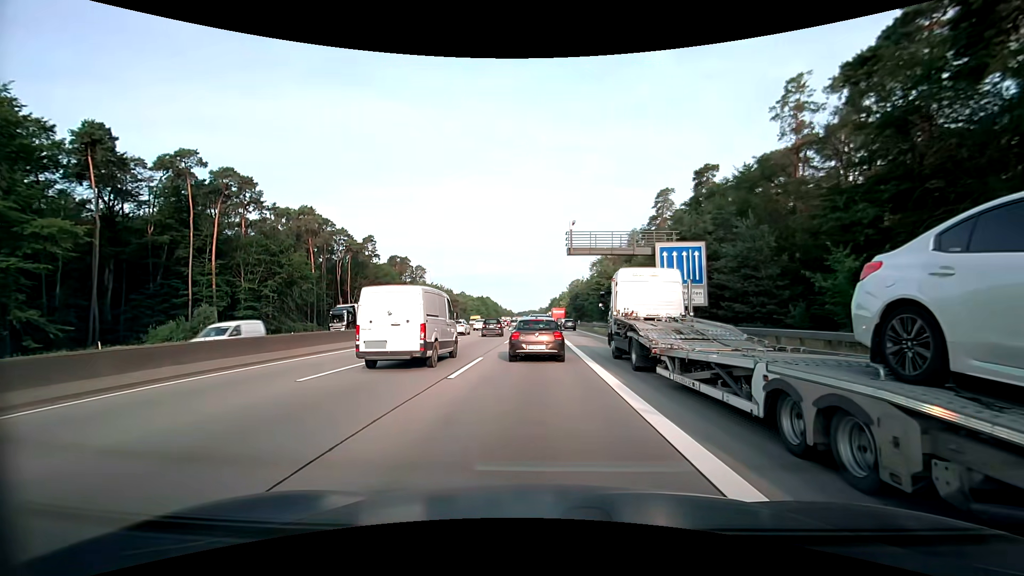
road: motorway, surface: asphalt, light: Day
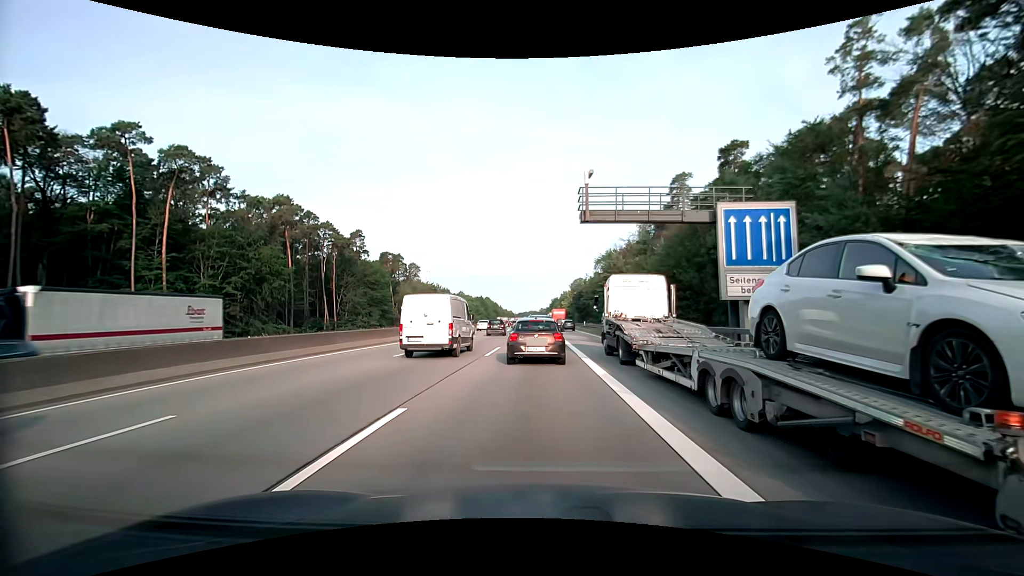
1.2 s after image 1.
(0.0, +10.1) m; 0°
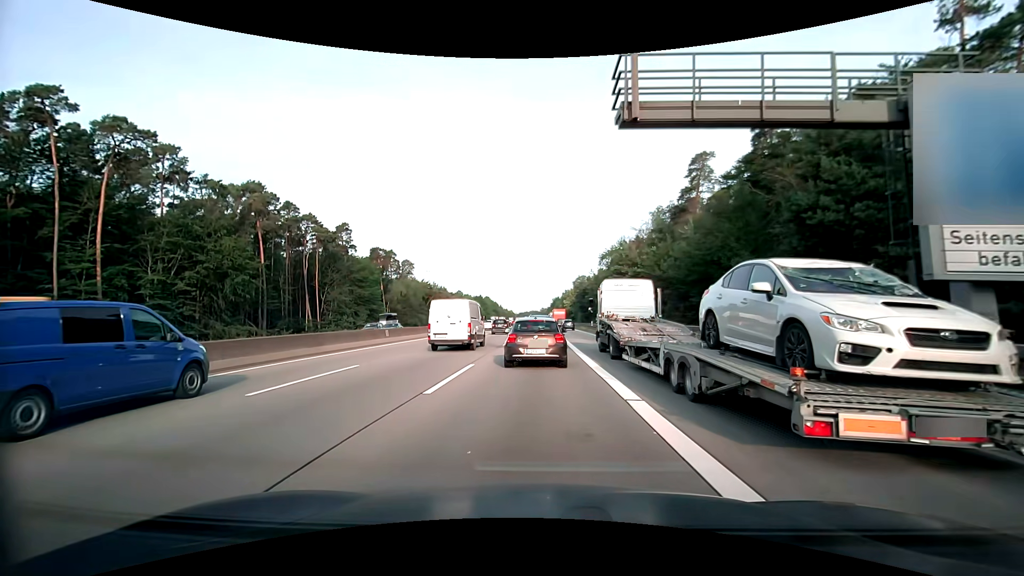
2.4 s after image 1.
(0.0, +10.0) m; 0°
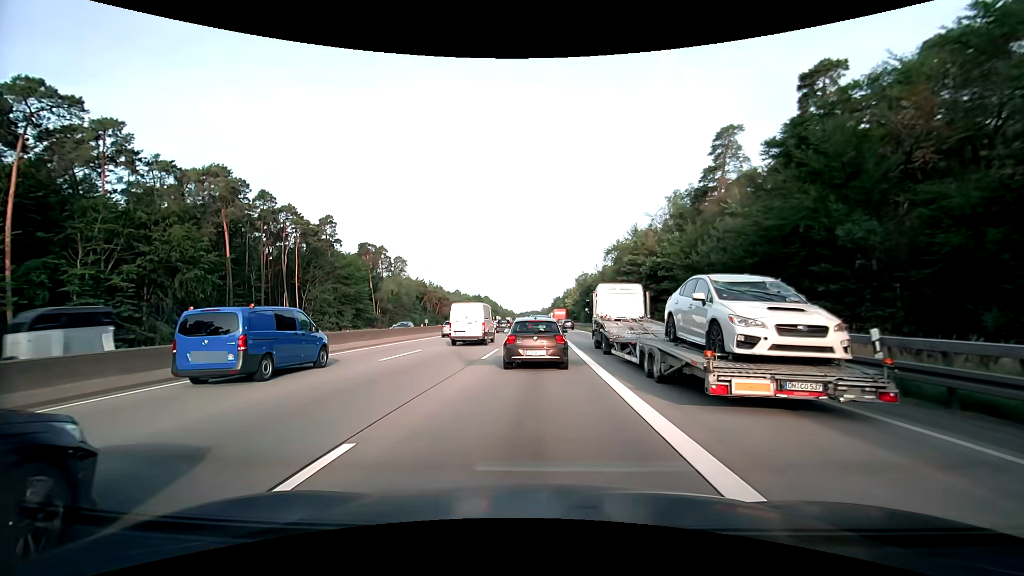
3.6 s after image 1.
(0.0, +9.8) m; -1°
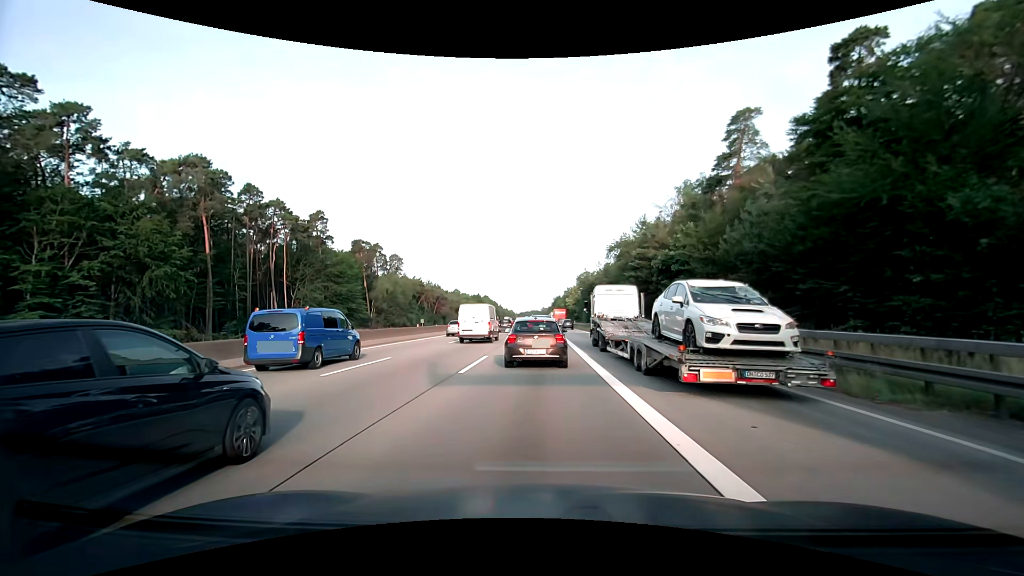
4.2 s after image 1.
(+0.1, +4.8) m; 0°
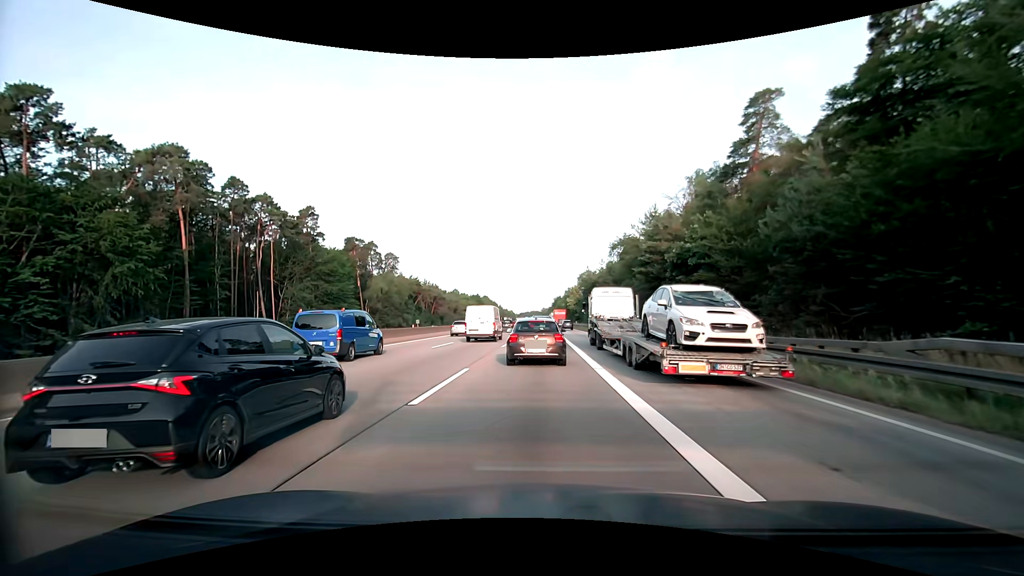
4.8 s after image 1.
(0.0, +4.9) m; 0°
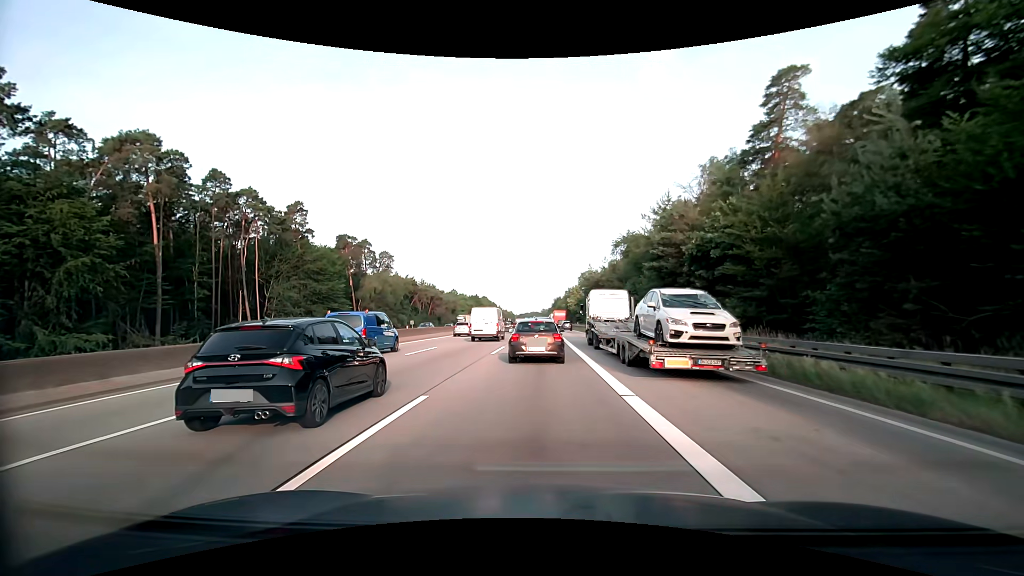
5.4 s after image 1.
(0.0, +5.1) m; +1°
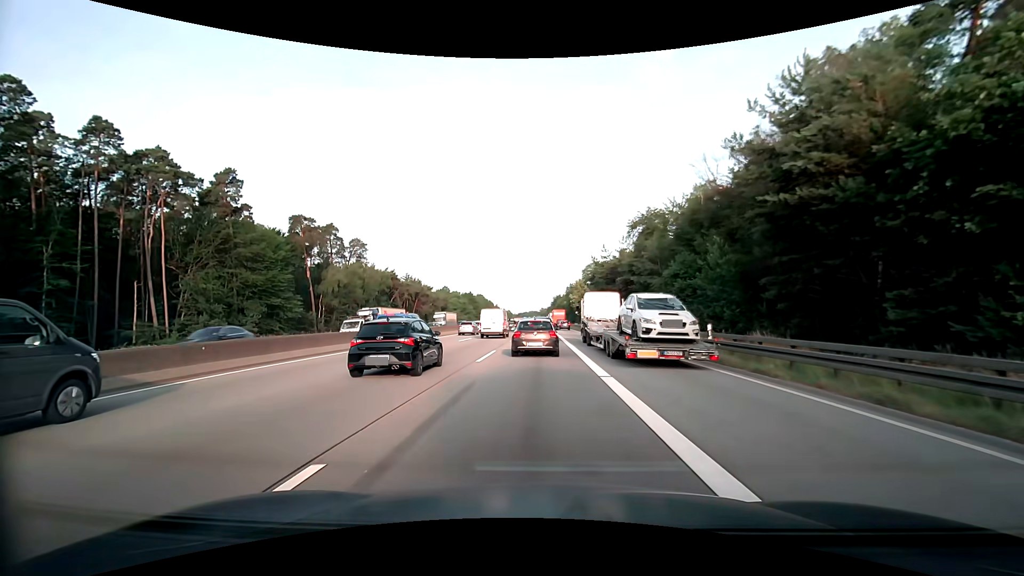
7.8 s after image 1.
(-0.1, +22.3) m; 0°
(0, +10) (0, +20) (0, +30) (0, +40) (0, +50) (0, +60) (0, +70) (0, +80) (0, +90) (0, +100) m
